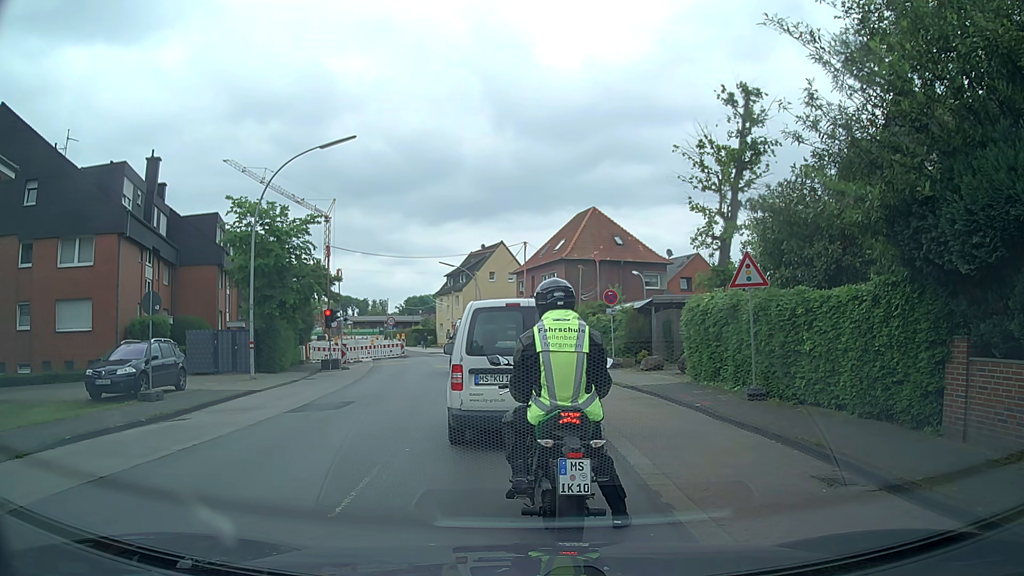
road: secondary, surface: asphalt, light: Day
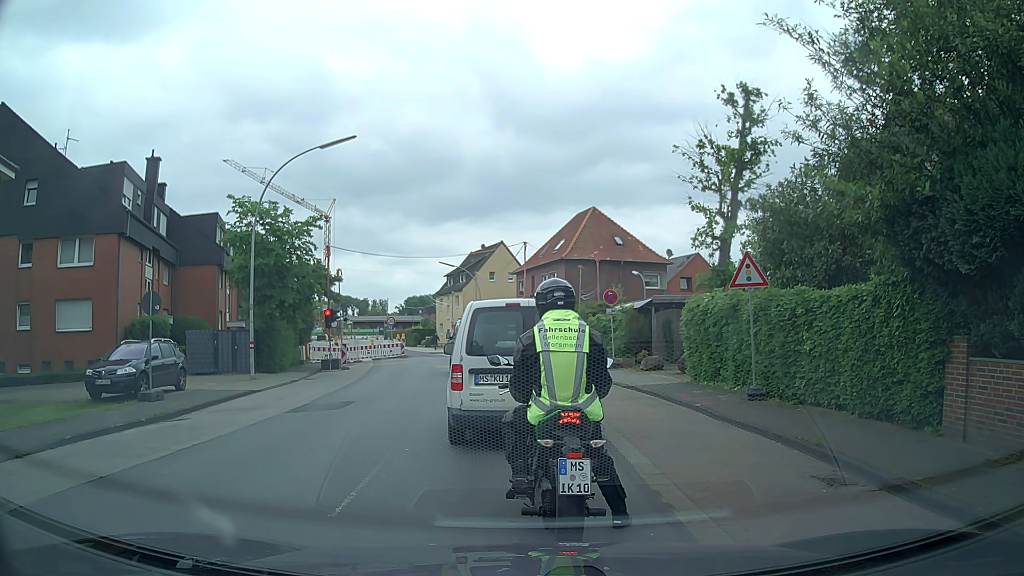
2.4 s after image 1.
(0.0, 0.0) m; 0°
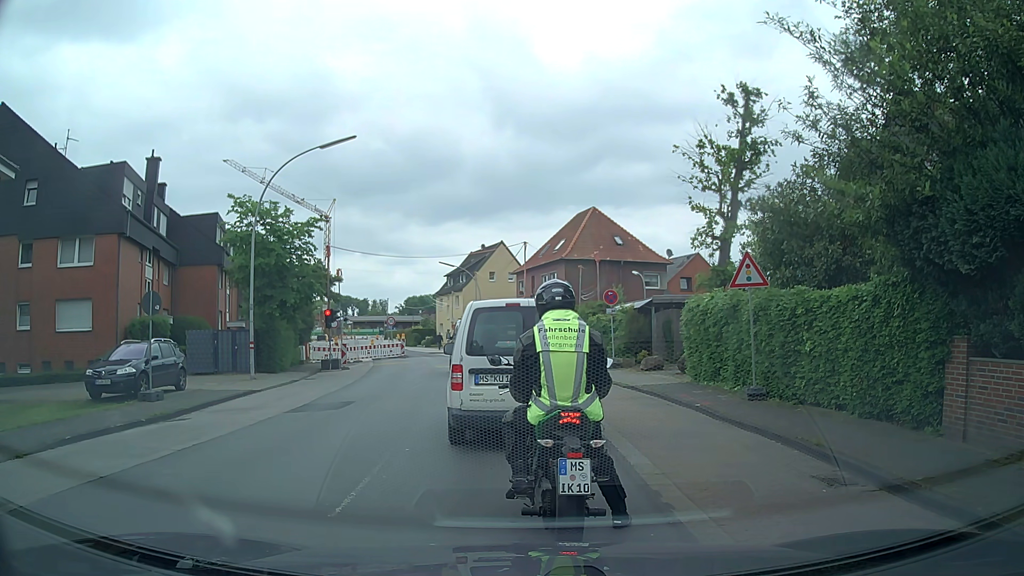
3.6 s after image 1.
(0.0, 0.0) m; 0°
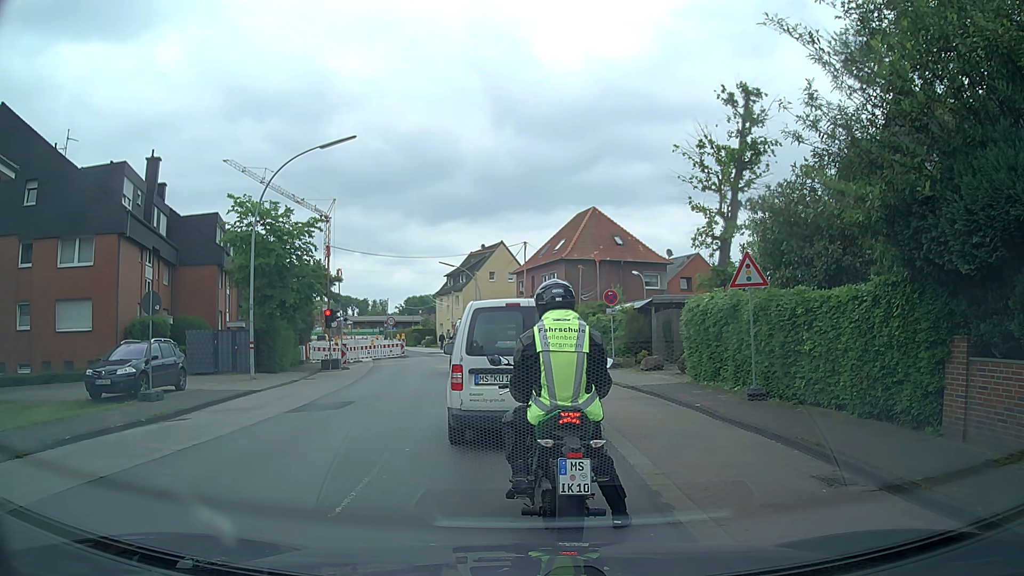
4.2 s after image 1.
(0.0, 0.0) m; 0°
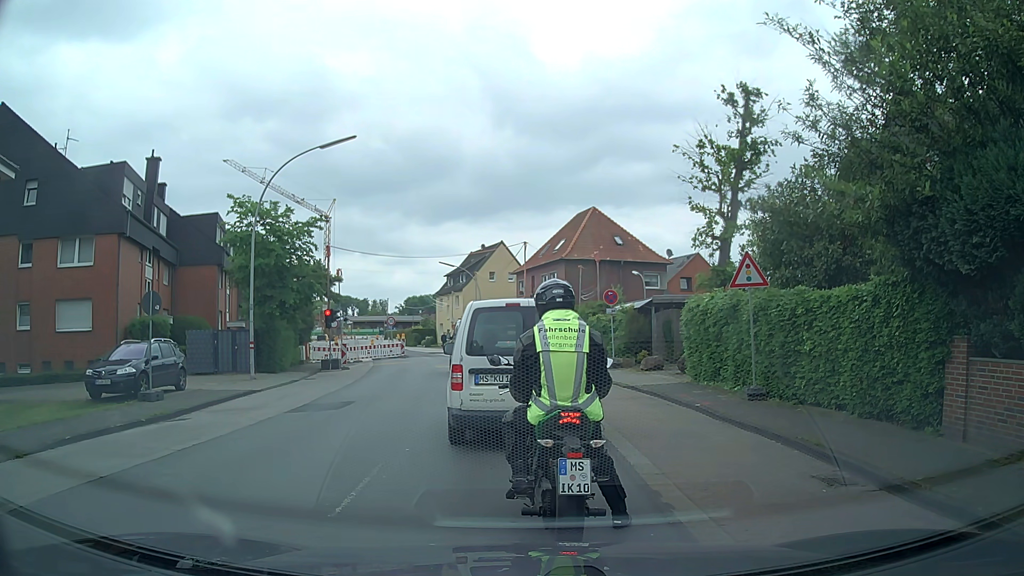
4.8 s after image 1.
(0.0, 0.0) m; 0°
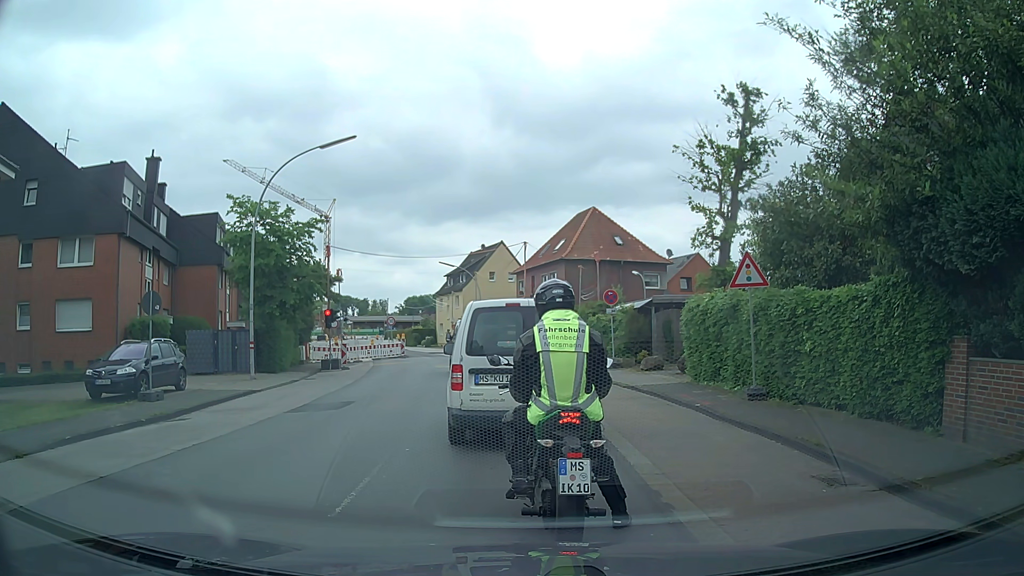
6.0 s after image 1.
(0.0, 0.0) m; 0°
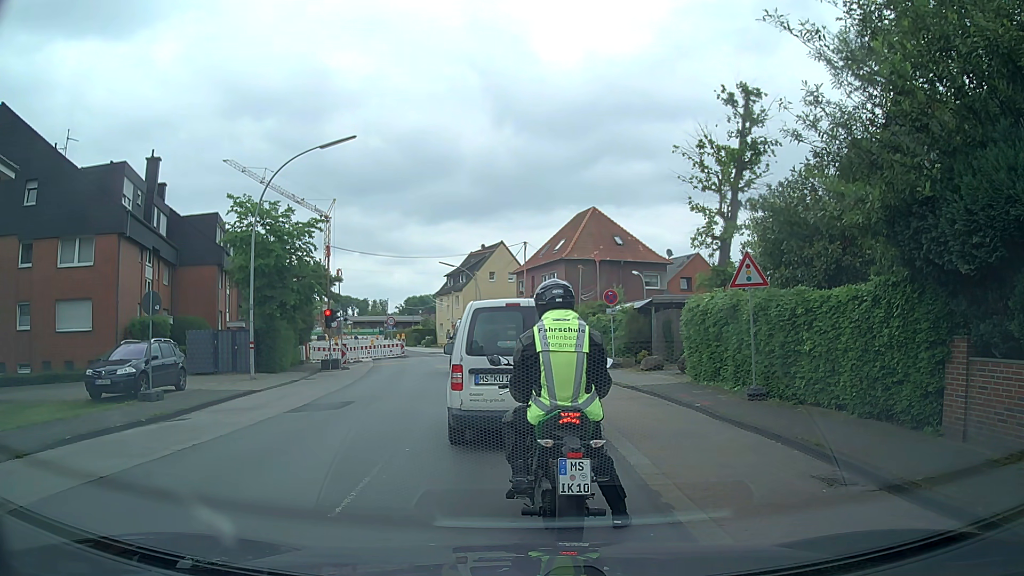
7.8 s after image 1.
(0.0, 0.0) m; 0°
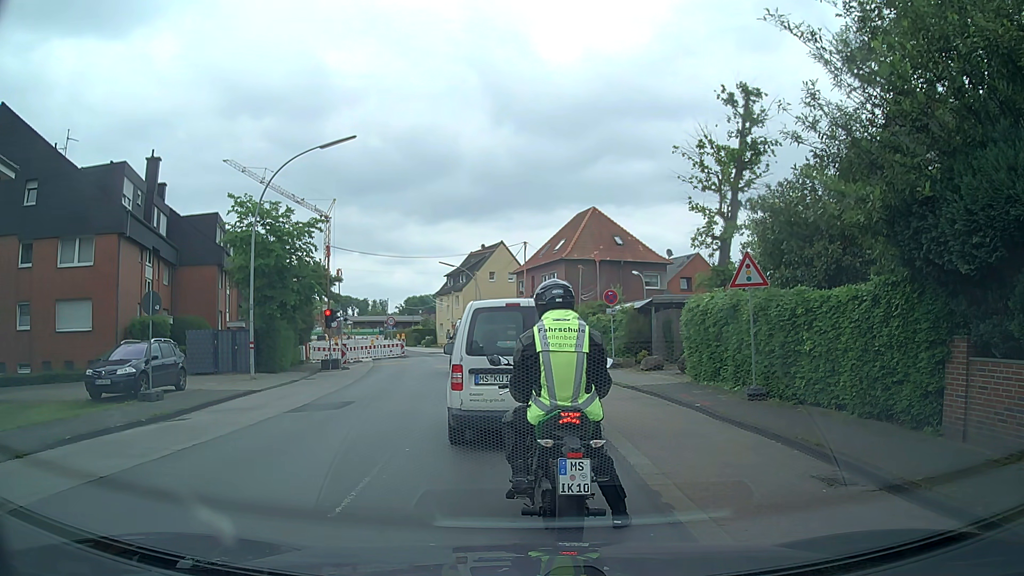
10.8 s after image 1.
(0.0, 0.0) m; 0°
(-1, +10) (-2, +20) (-4, +30) (-6, +40) (-8, +49) (-12, +59) (-16, +68) (-20, +77) (-24, +86) (-28, +95) m
